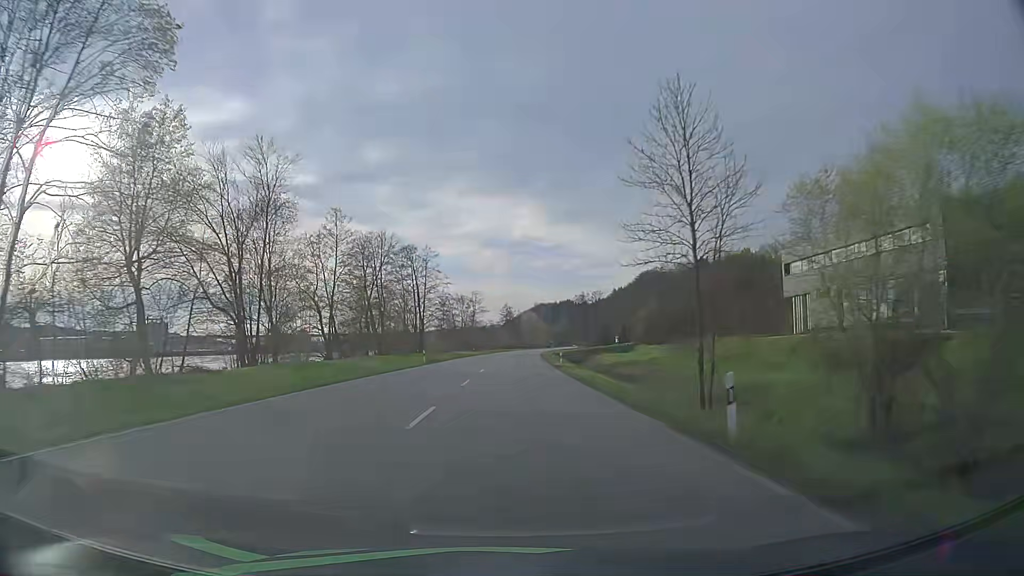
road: primary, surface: asphalt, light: Day
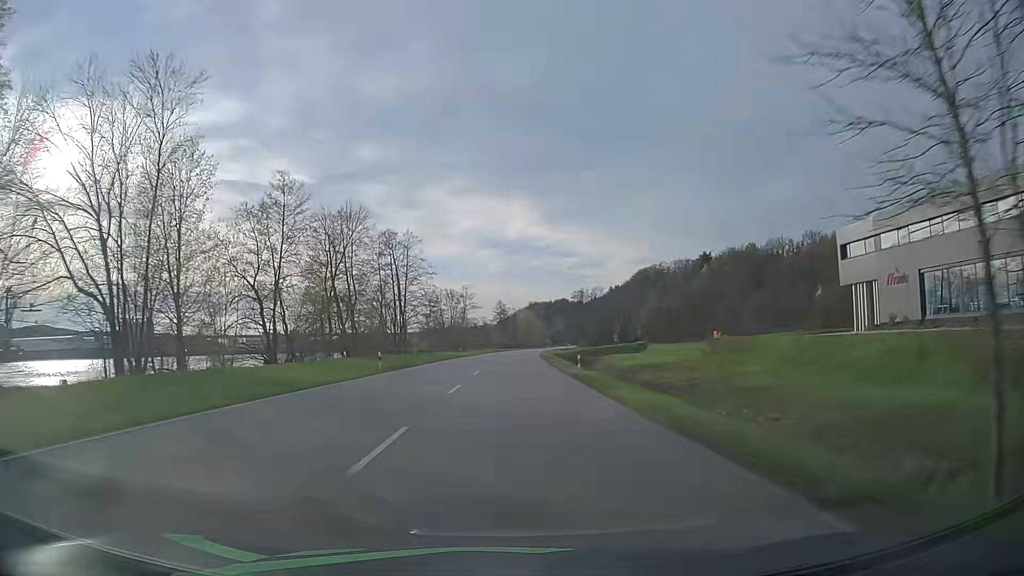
(0.0, +15.8) m; 0°
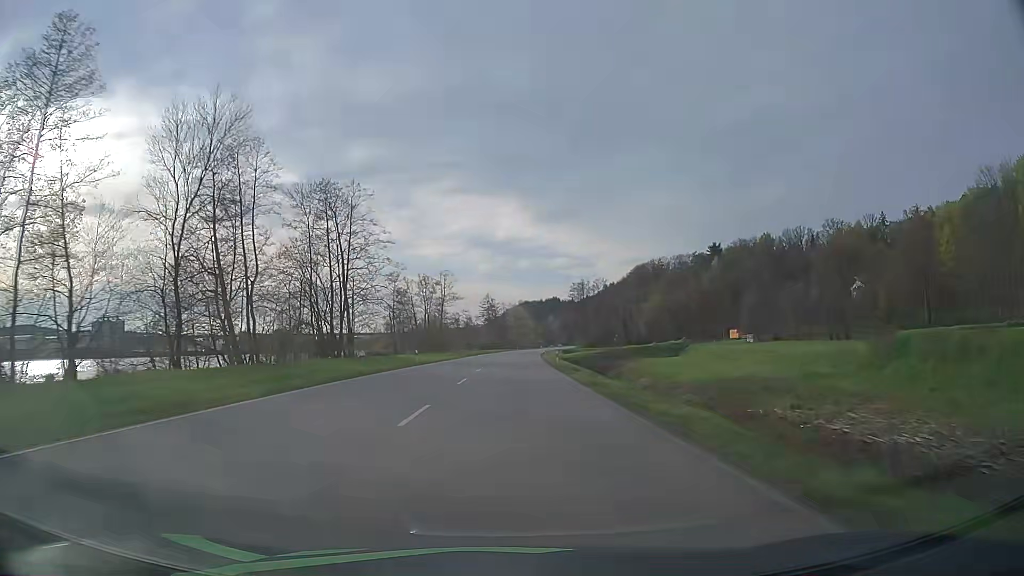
(+0.3, +31.7) m; +1°
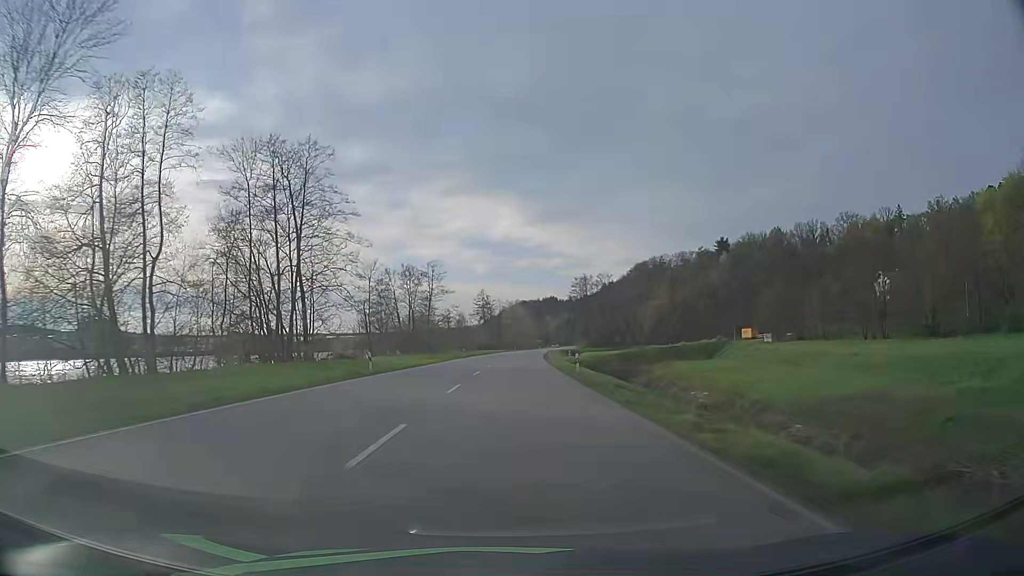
(+0.1, +15.9) m; 0°
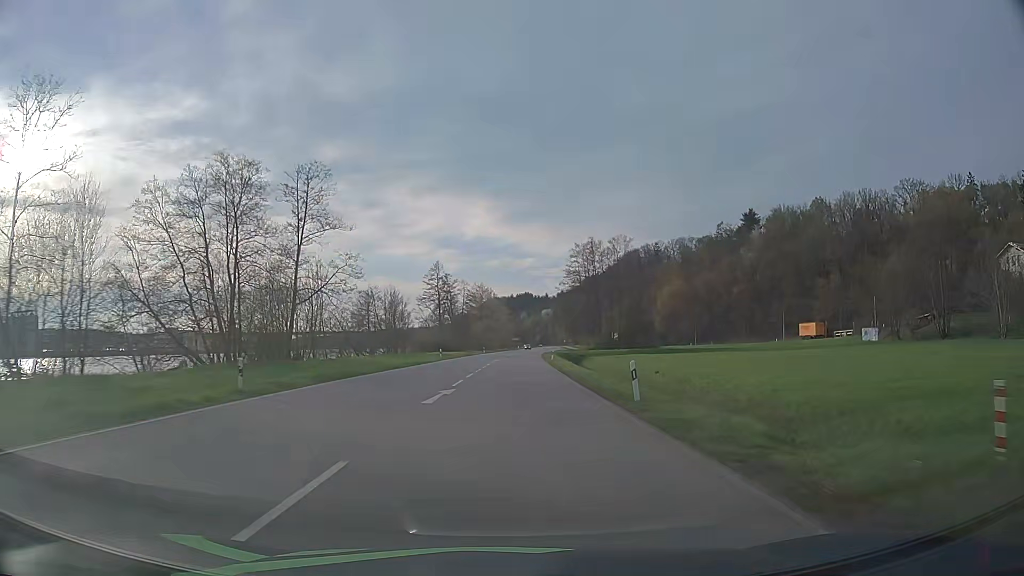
(+1.2, +63.5) m; +2°
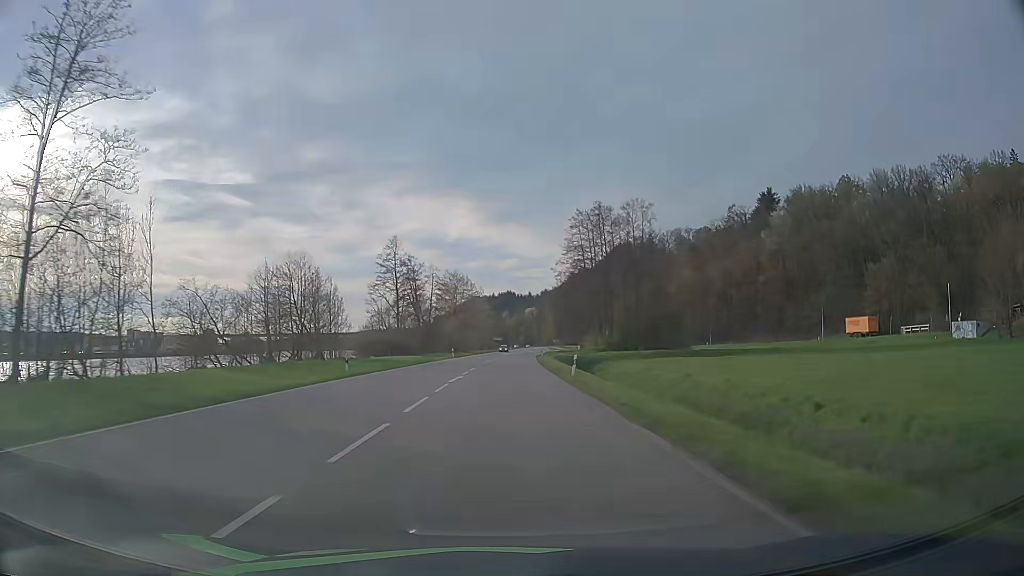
(+0.4, +31.8) m; +1°
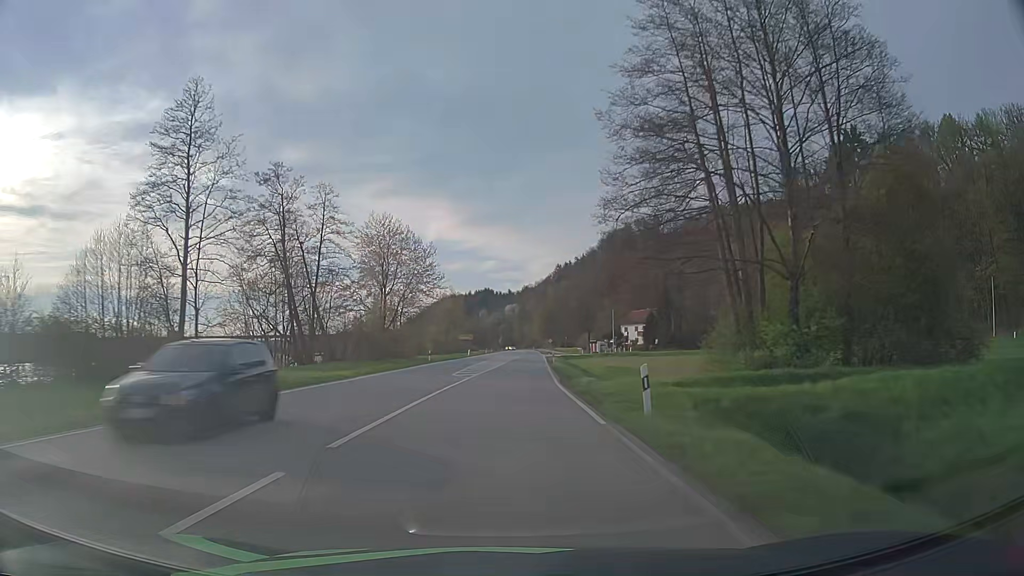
(+1.1, +63.4) m; +2°
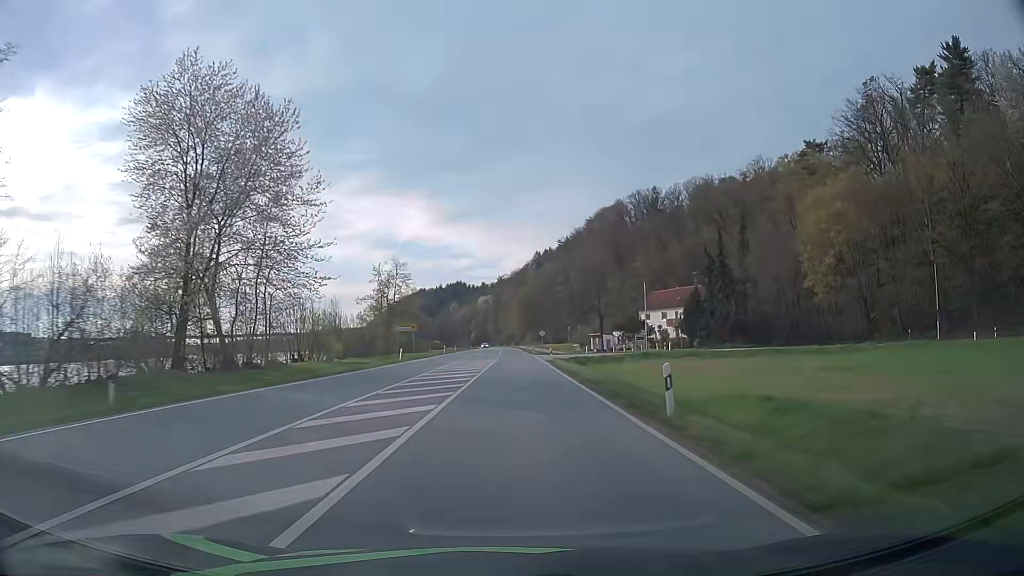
(+0.8, +47.4) m; +2°
(0, +10) (0, +20) (0, +30) (0, +40) (0, +50) (0, +60) (0, +70) (0, +80) (0, +90) (0, +100) m
